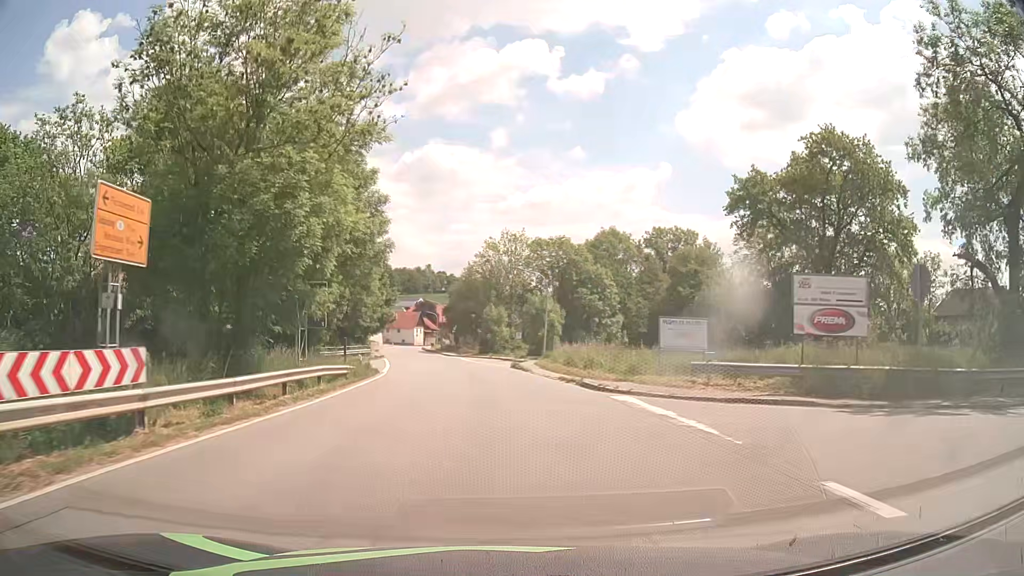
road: secondary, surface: asphalt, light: Day
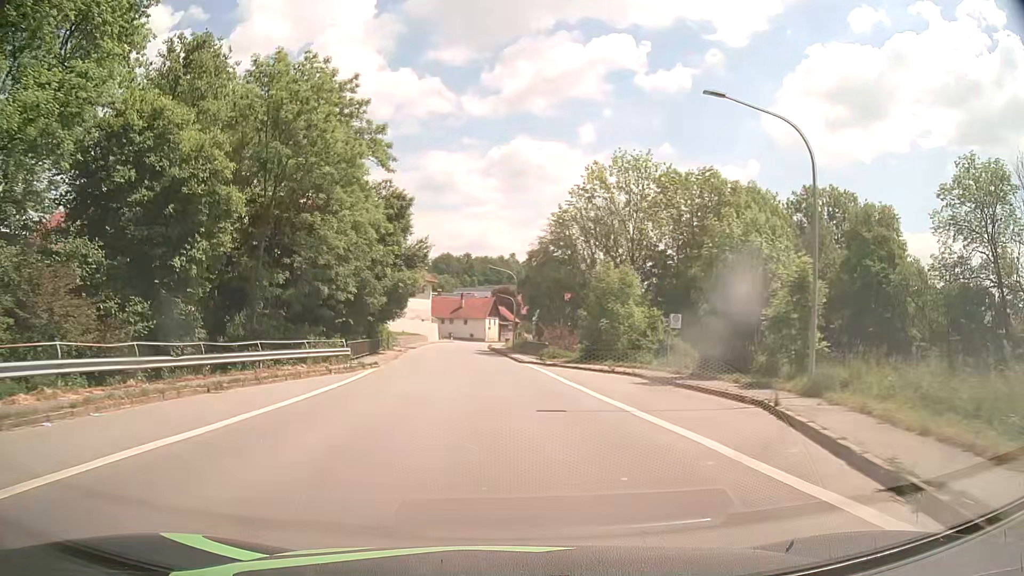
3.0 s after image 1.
(-2.0, +38.1) m; -7°
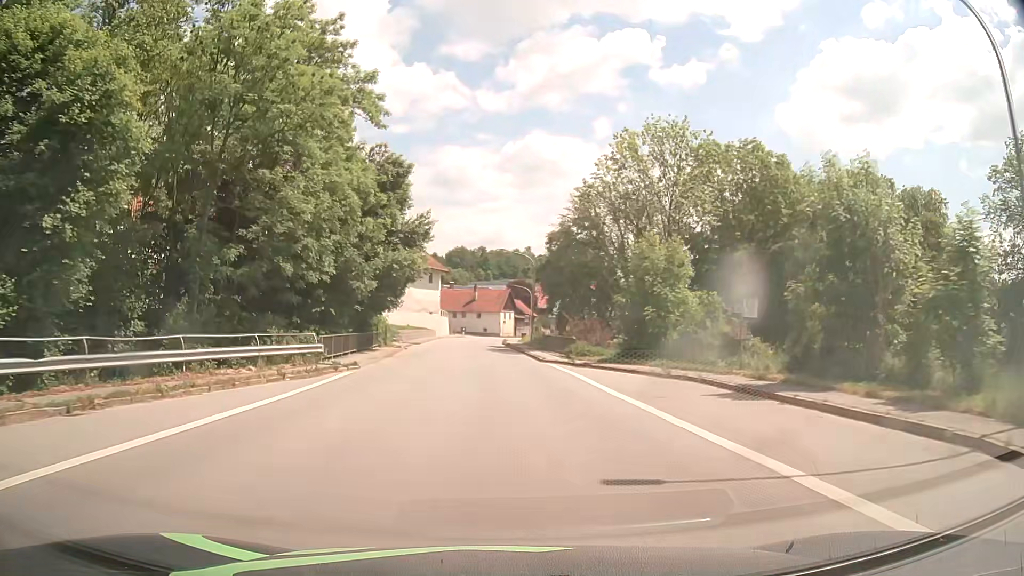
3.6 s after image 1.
(-0.1, +7.7) m; -2°
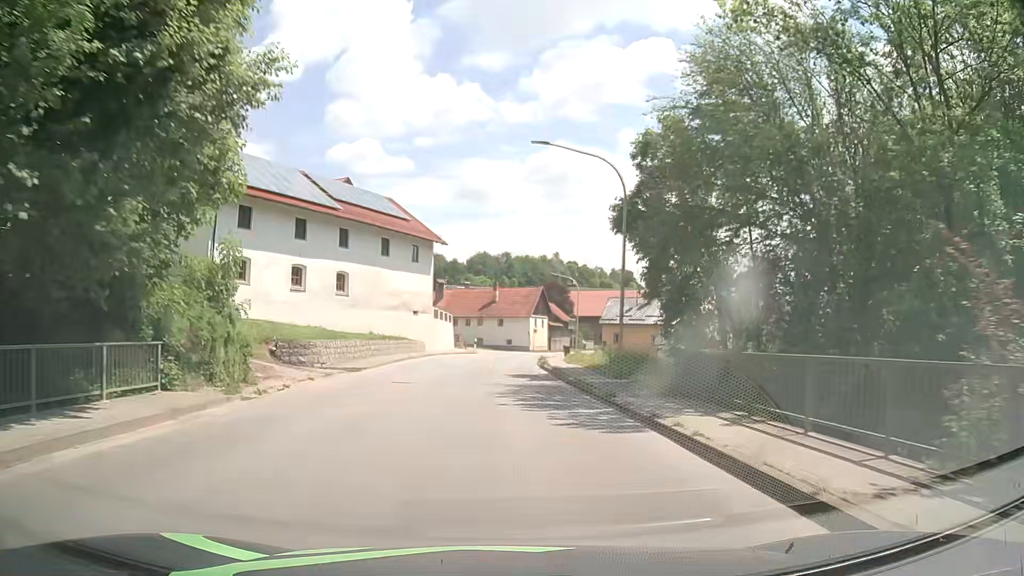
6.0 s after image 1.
(-0.6, +30.6) m; -2°
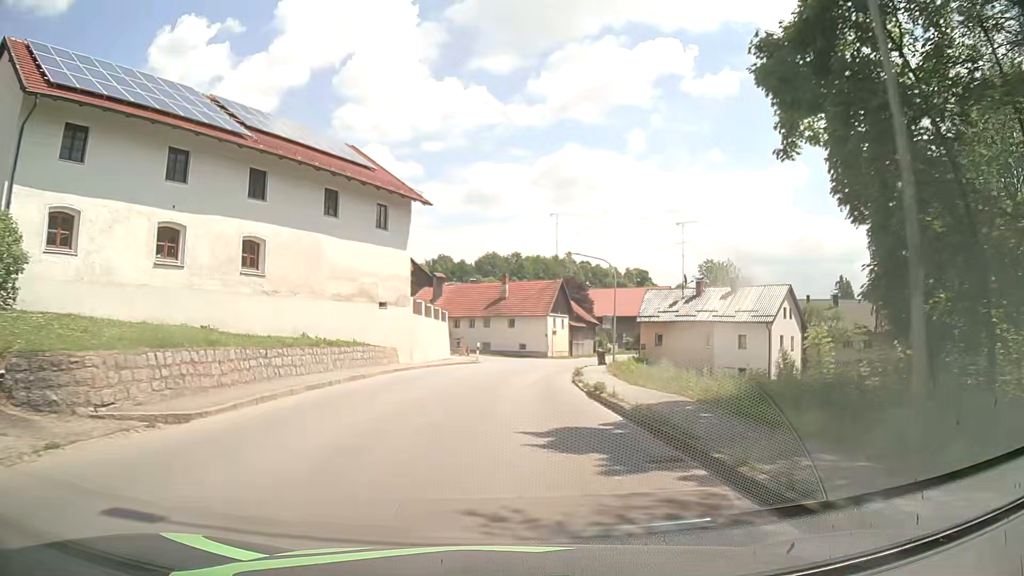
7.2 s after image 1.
(-0.1, +15.1) m; -1°
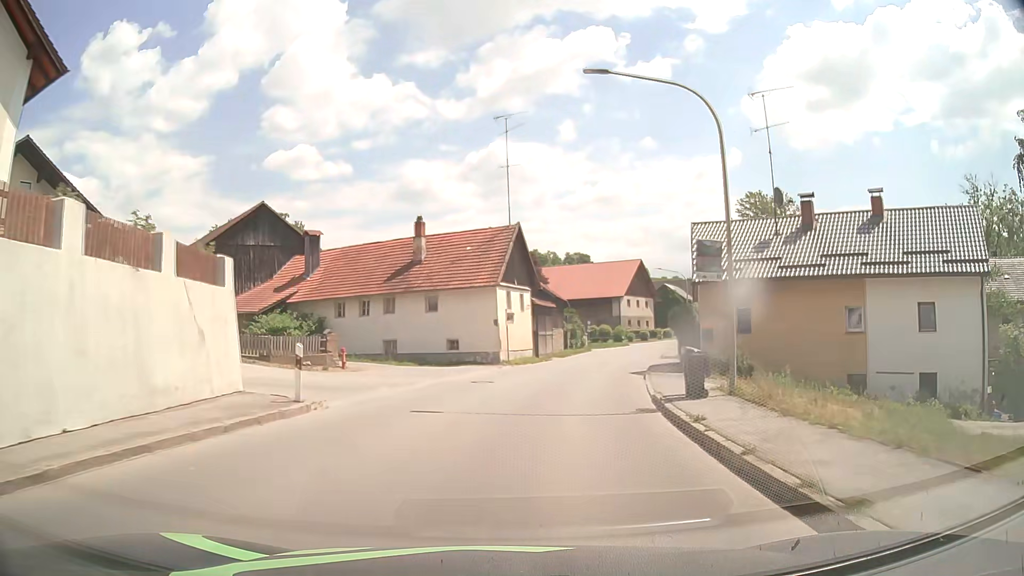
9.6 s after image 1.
(+0.6, +30.3) m; +5°
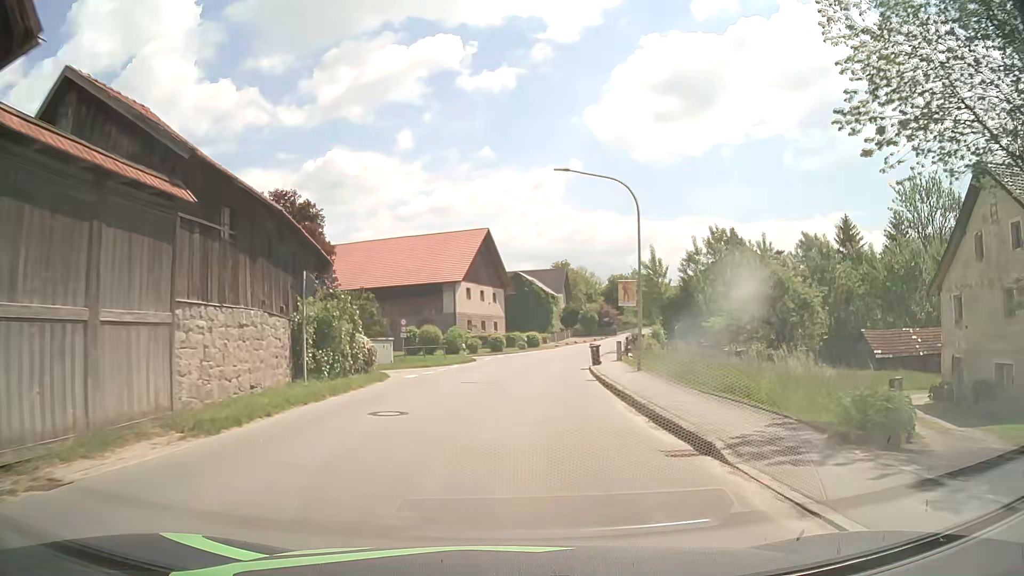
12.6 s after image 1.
(+5.5, +37.7) m; +15°
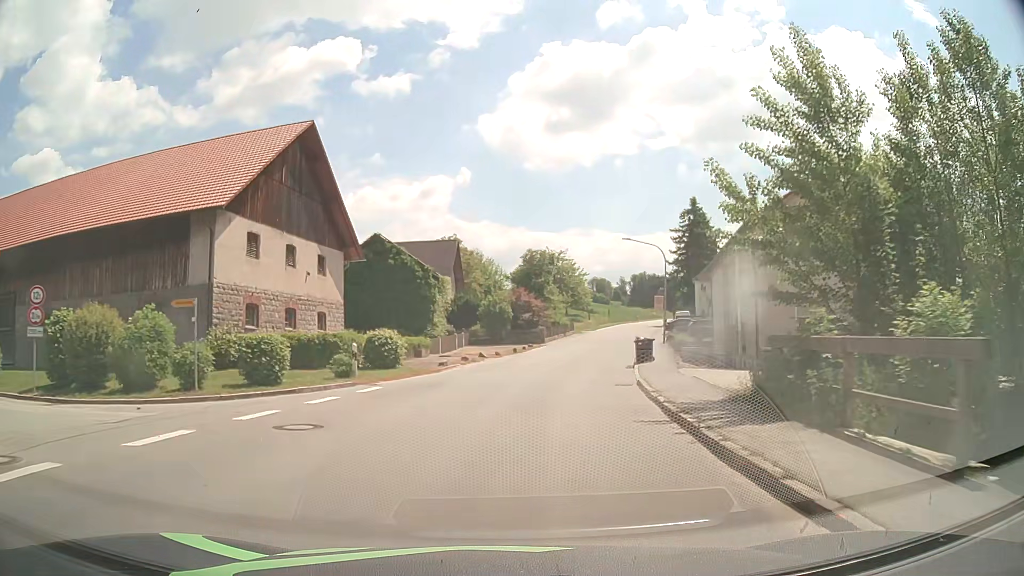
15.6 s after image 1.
(+2.1, +37.8) m; +10°
(0, +10) (+1, +20) (+3, +30) (+5, +40) (+7, +49) (+10, +59) (+13, +69) (+15, +78) (+19, +88) (+22, +97) m
